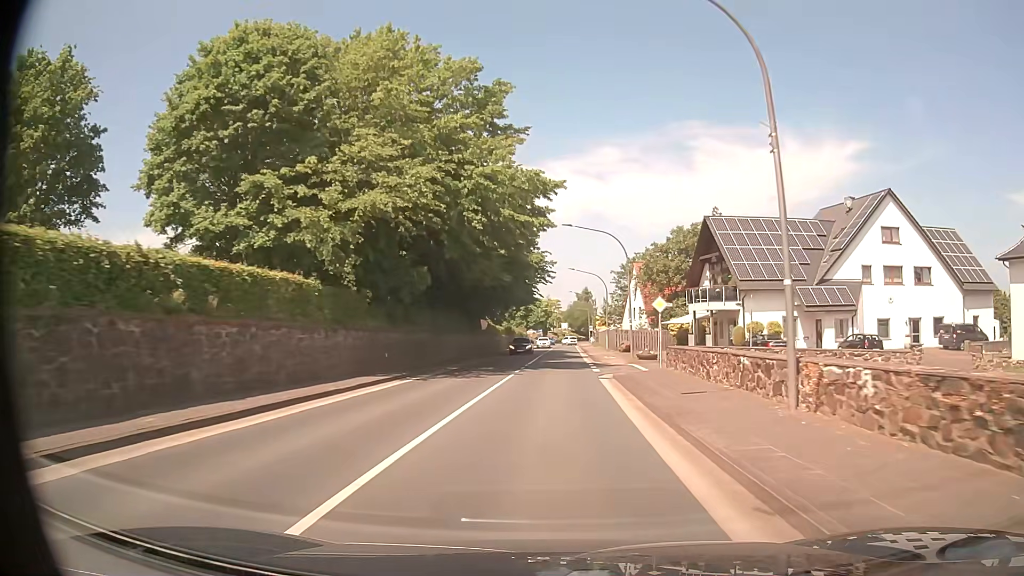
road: primary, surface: asphalt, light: Day
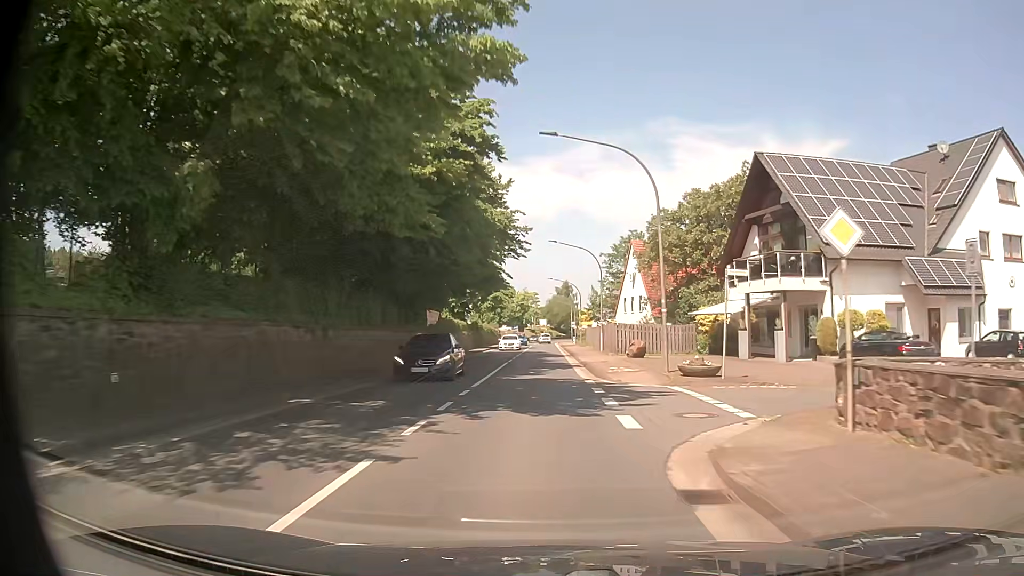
(+0.3, +17.3) m; +2°
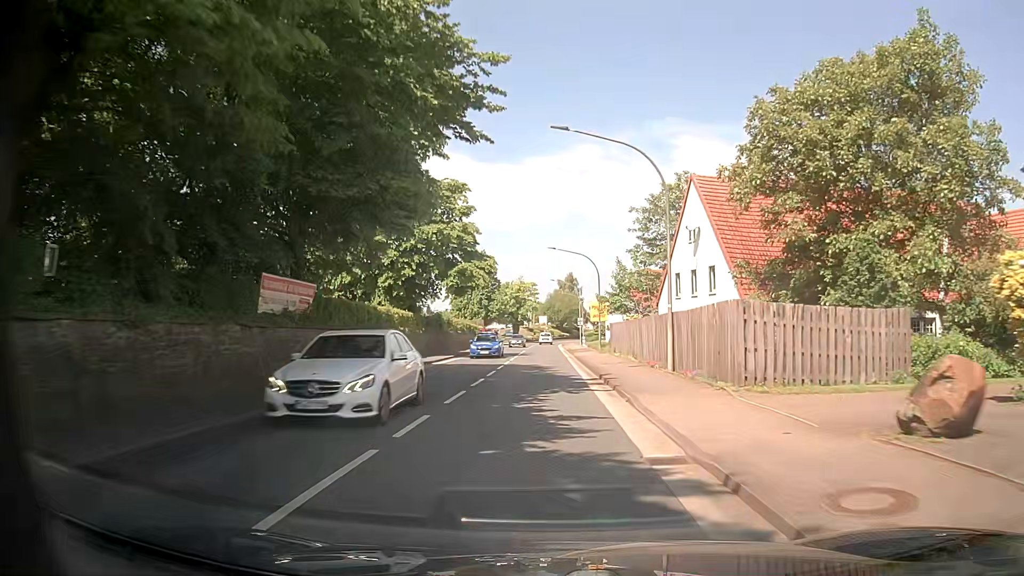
(+0.1, +26.1) m; 0°
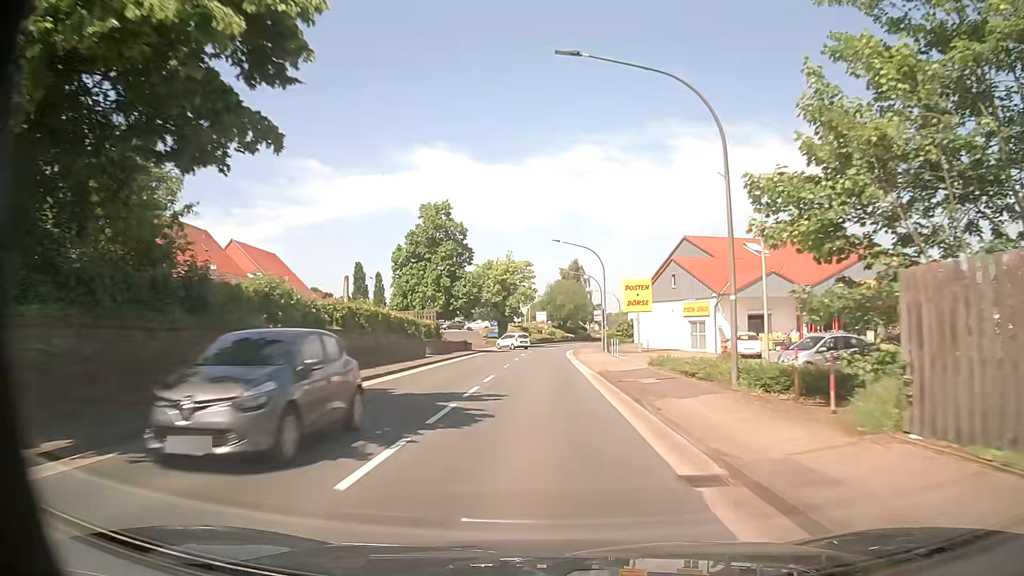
(-0.4, +35.0) m; 0°
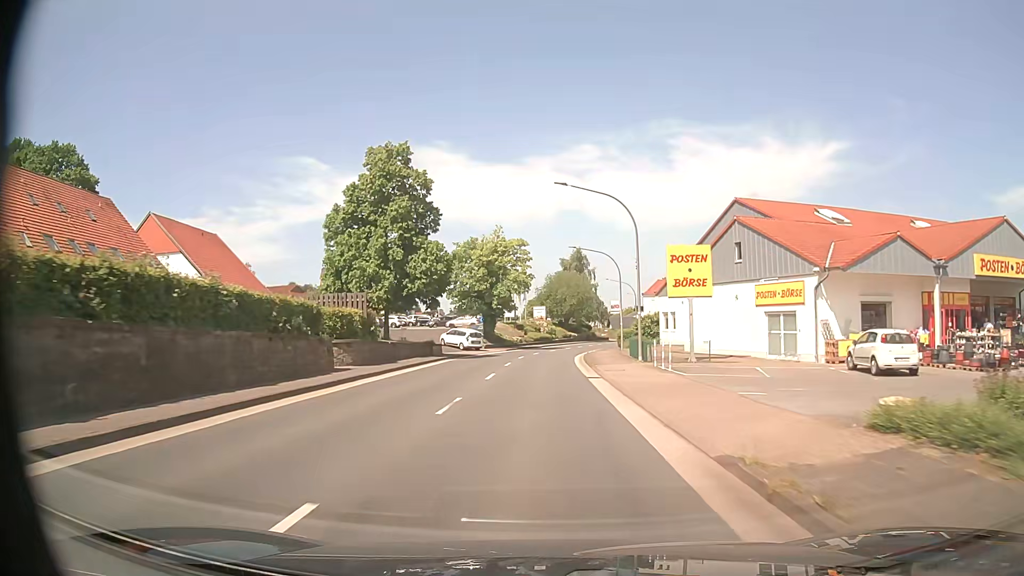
(+0.1, +17.8) m; 0°
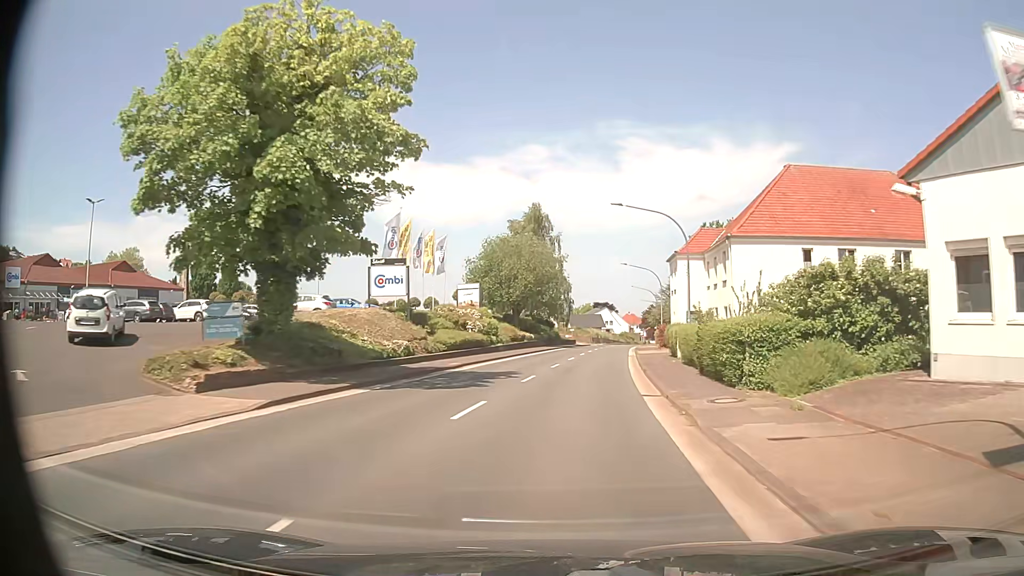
(+0.7, +45.4) m; +4°
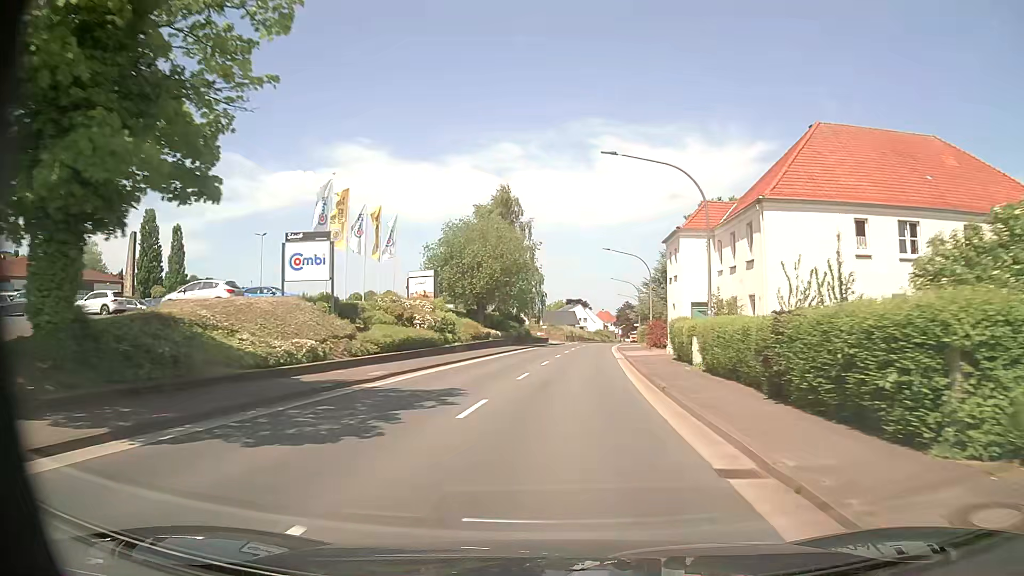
(+0.2, +9.2) m; +3°
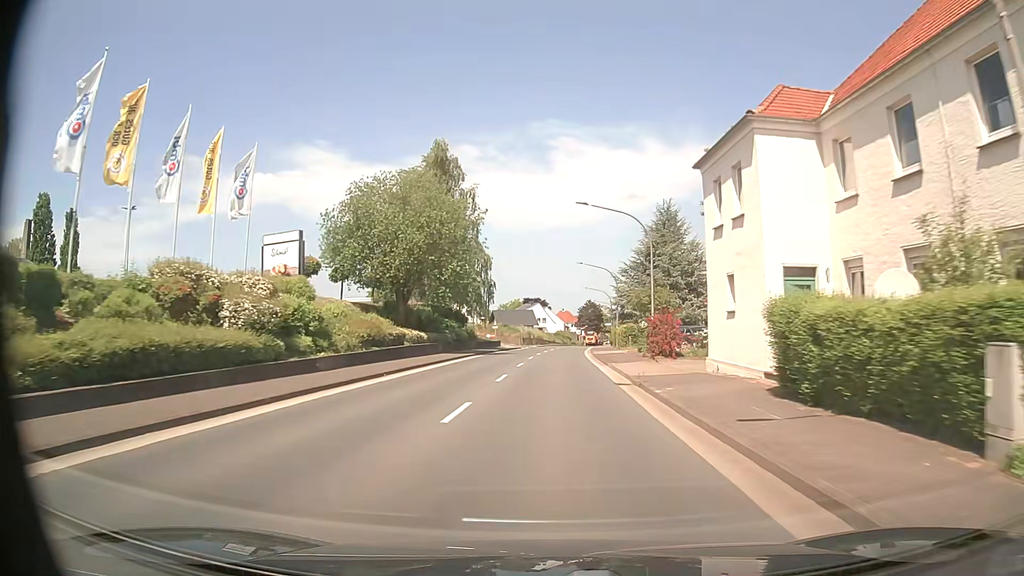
(+0.6, +18.5) m; +3°
(0, +10) (0, +20) (+1, +30) (+1, +40) (+2, +50) (+2, +60) (+3, +70) (+4, +80) (+5, +90) (+6, +100) m
